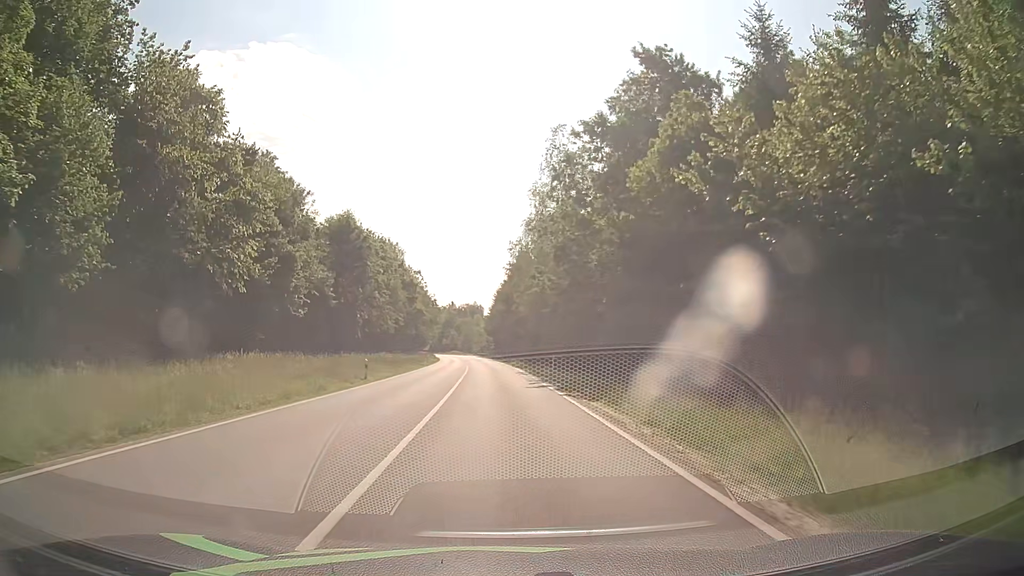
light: Day
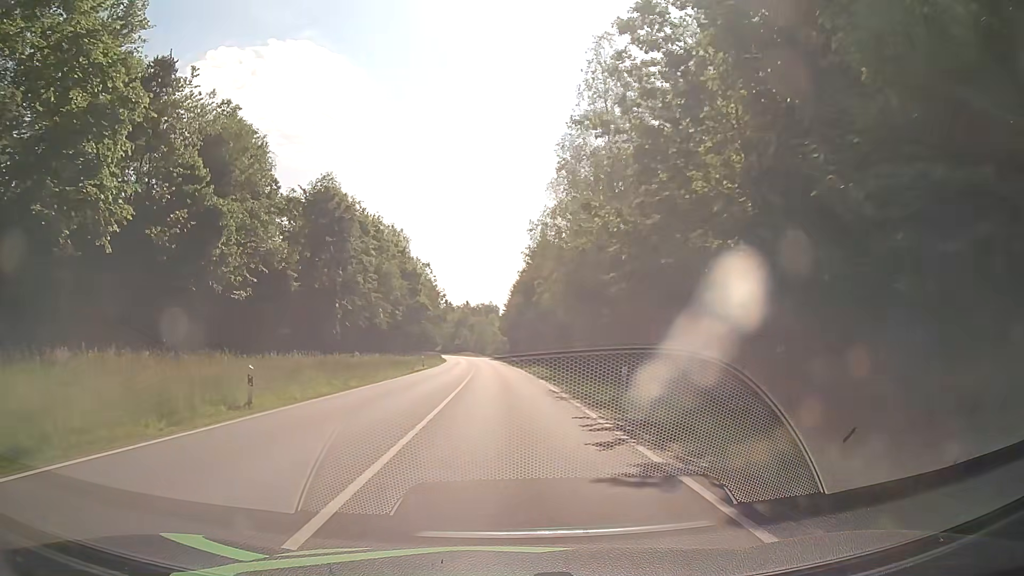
(-0.2, +17.1) m; -2°
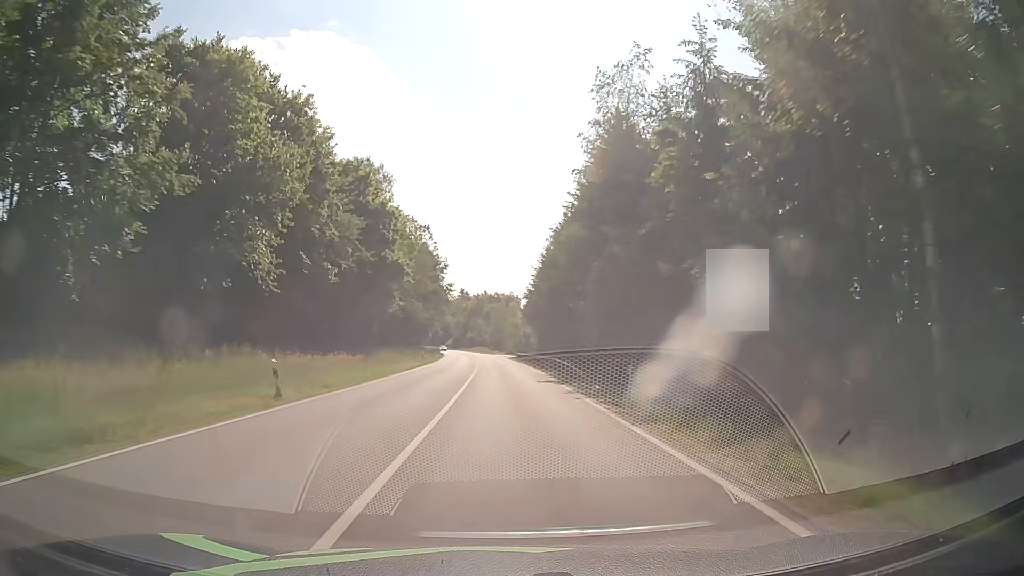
(-0.7, +43.7) m; -1°
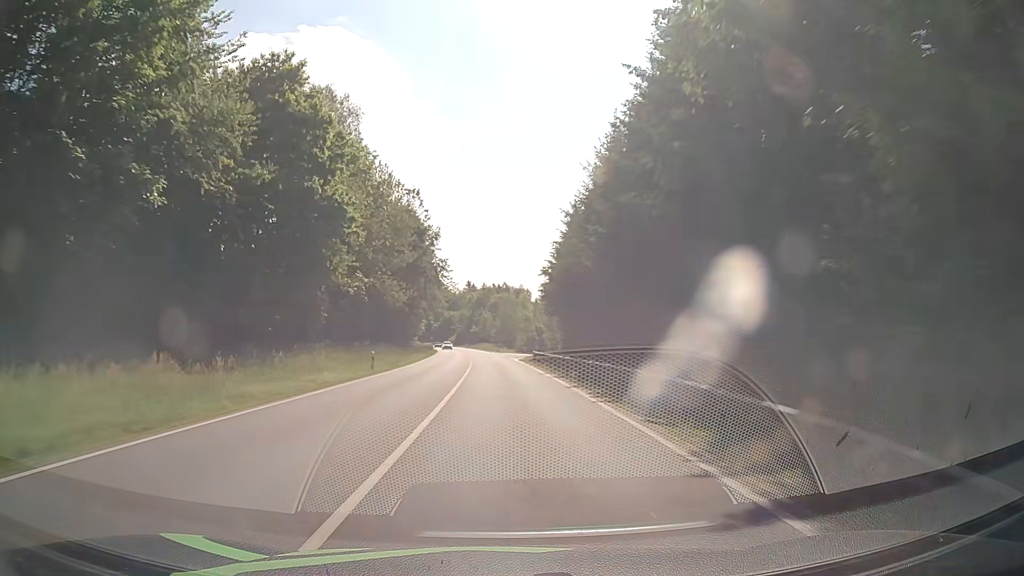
(-0.3, +25.2) m; -1°
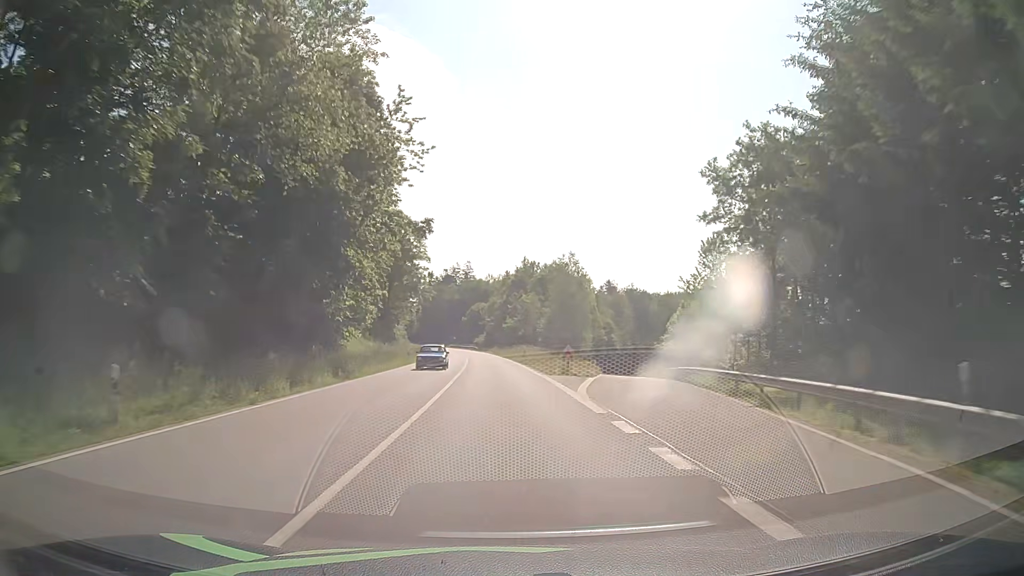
(-2.1, +63.0) m; -4°
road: secondary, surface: asphalt
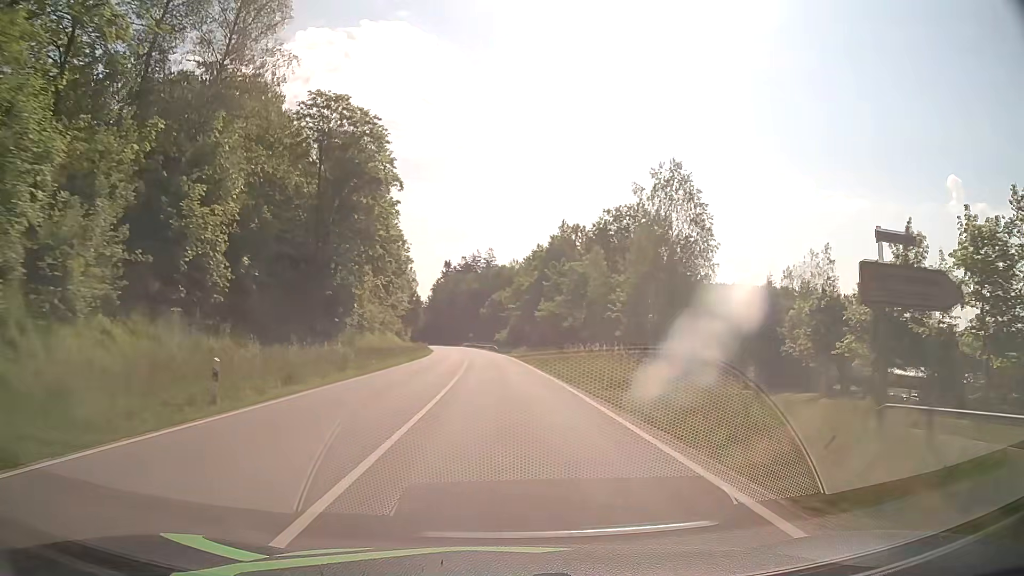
(-0.9, +37.6) m; -3°
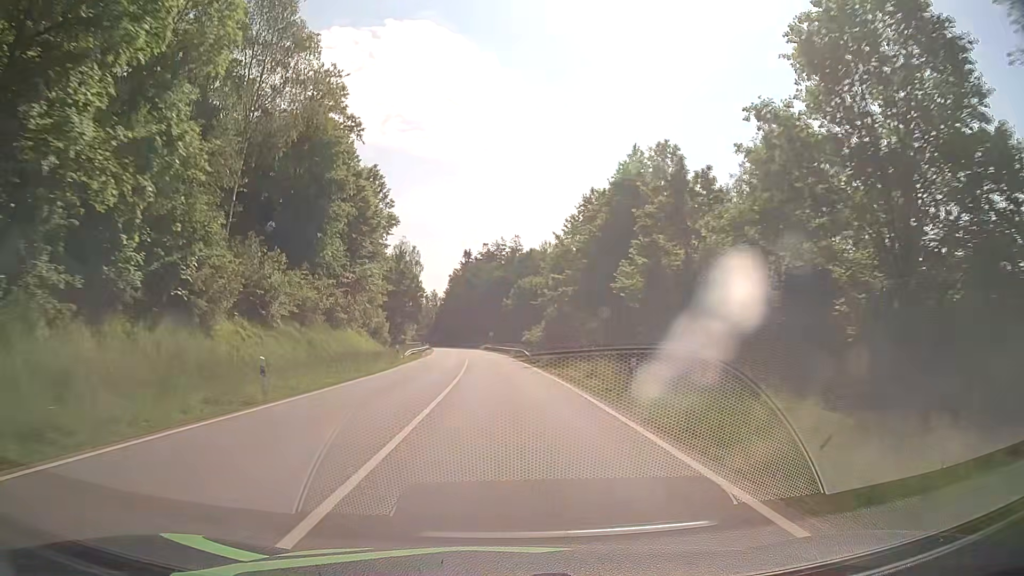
(-0.7, +37.6) m; -2°
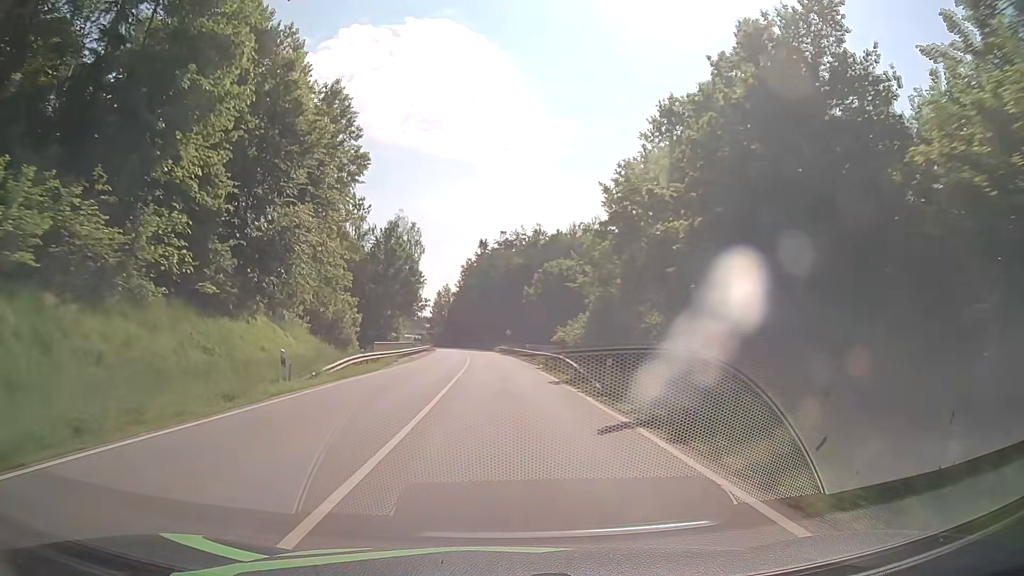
(-0.2, +25.1) m; -1°
(0, +10) (0, +20) (0, +30) (-1, +40) (-1, +50) (-2, +60) (-2, +70) (-3, +80) (-4, +90) (-4, +100) m
